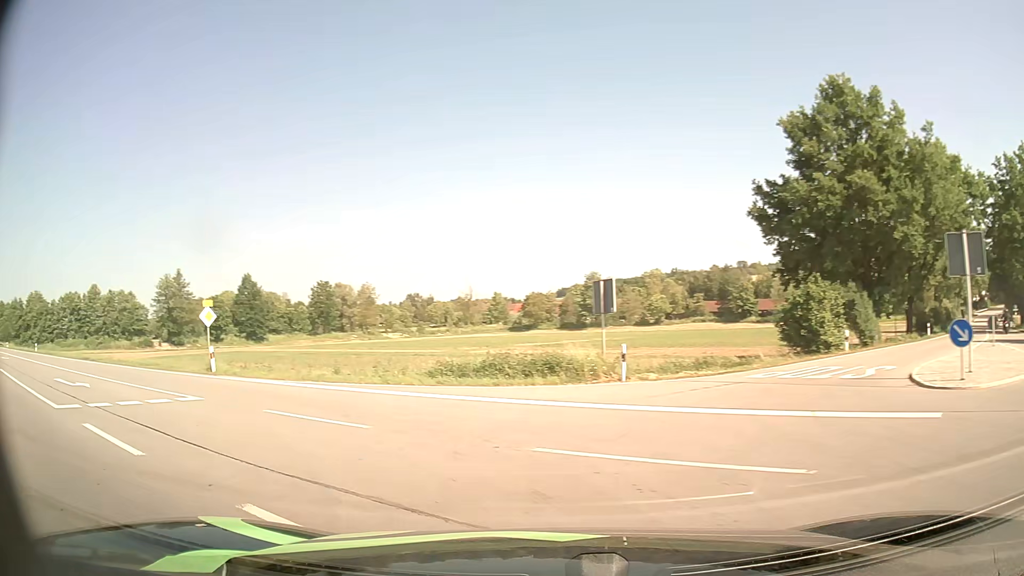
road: tertiary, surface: asphalt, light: Day
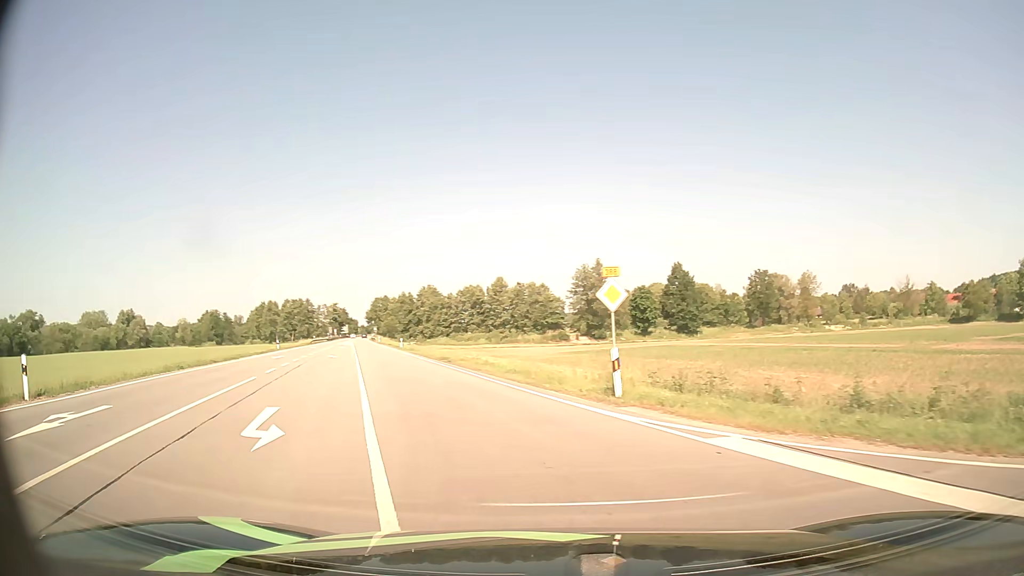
(-4.9, +12.3) m; -37°
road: primary
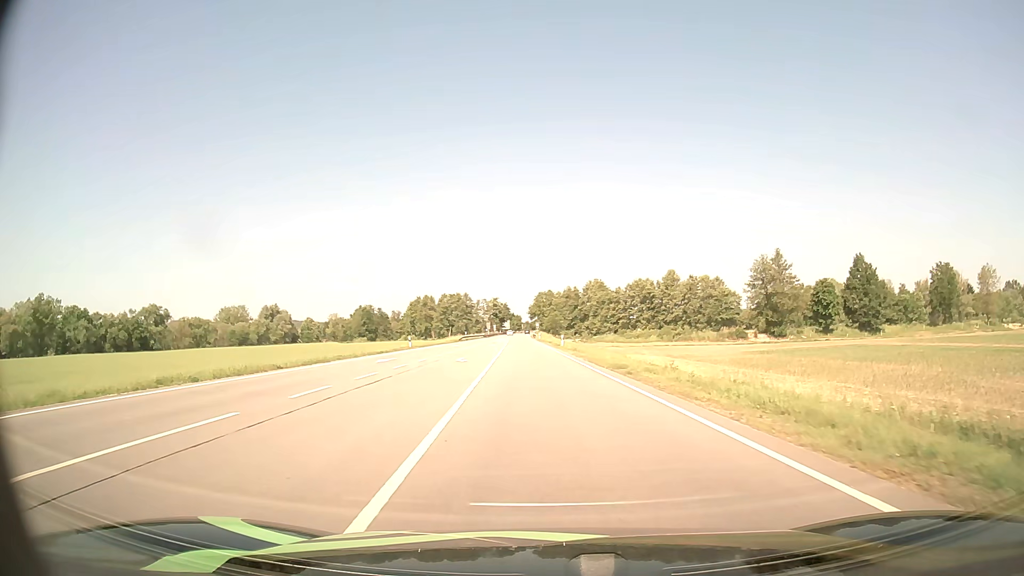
(-2.1, +12.7) m; -15°
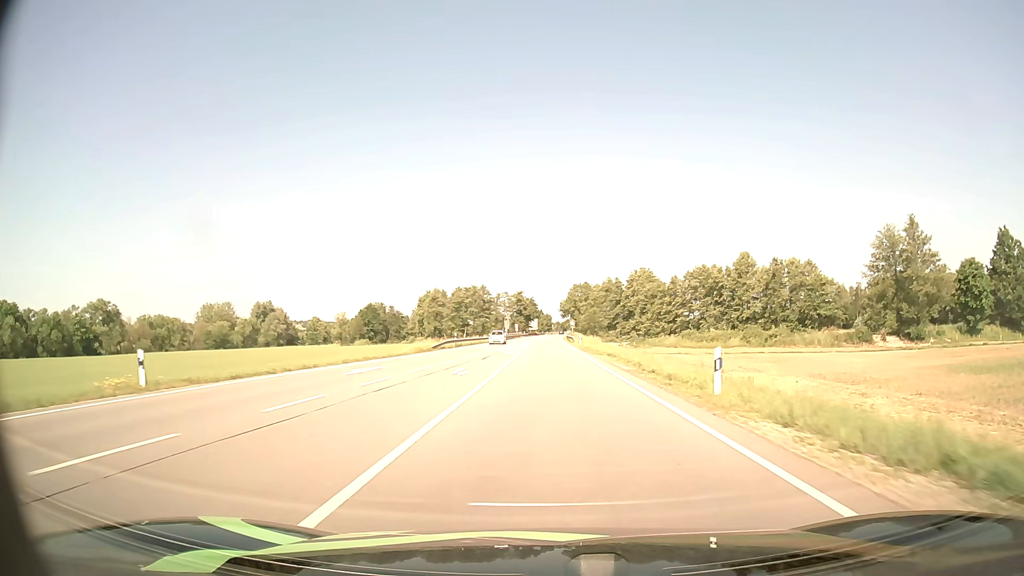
(-1.7, +45.8) m; -3°
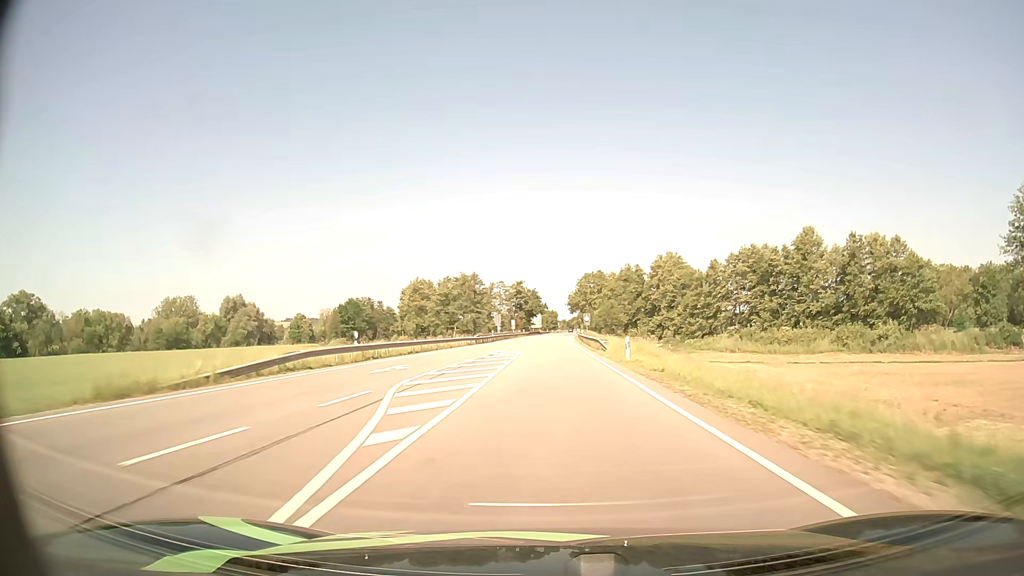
(-0.1, +35.7) m; 0°
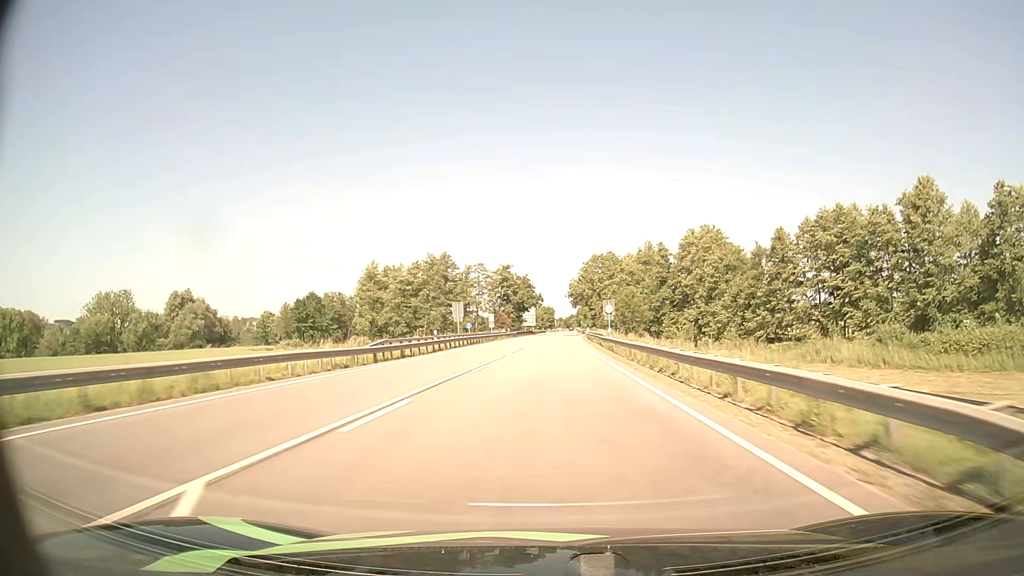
(0.0, +40.2) m; 0°
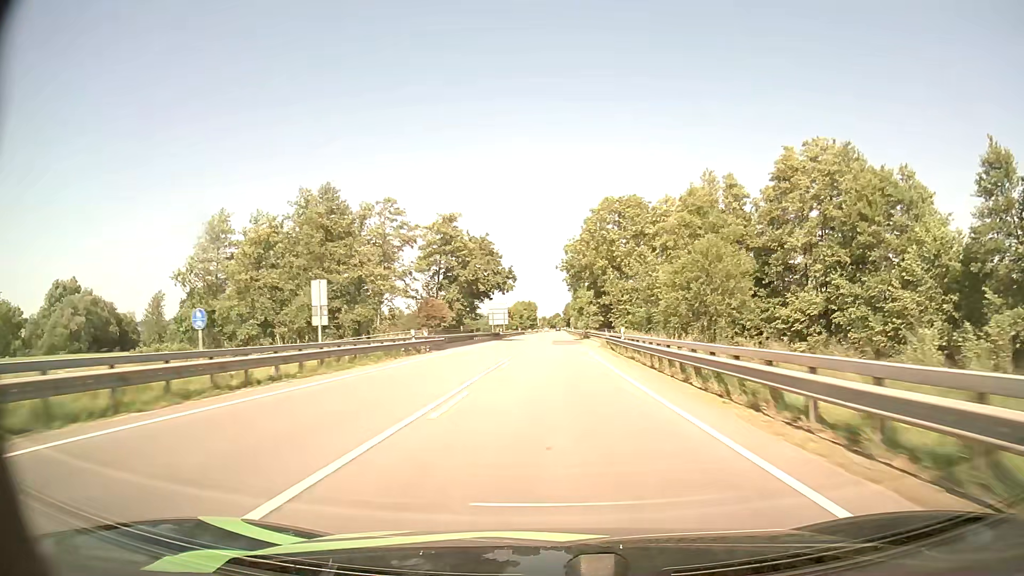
(+0.6, +58.4) m; +1°
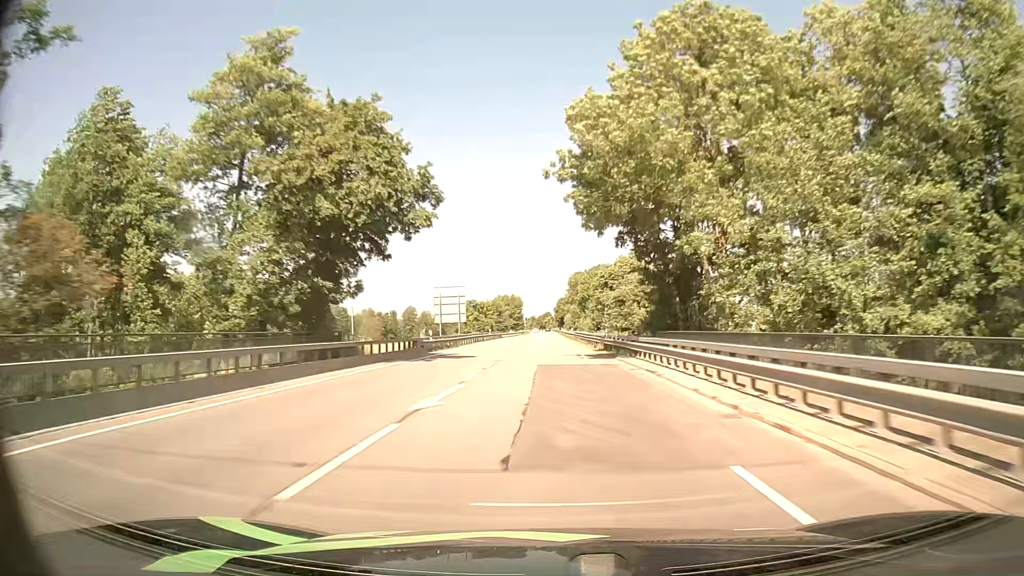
(+0.5, +46.9) m; +1°
(0, +10) (0, +20) (0, +30) (0, +40) (0, +50) (0, +60) (0, +70) (0, +80) (0, +90) (0, +100) m
